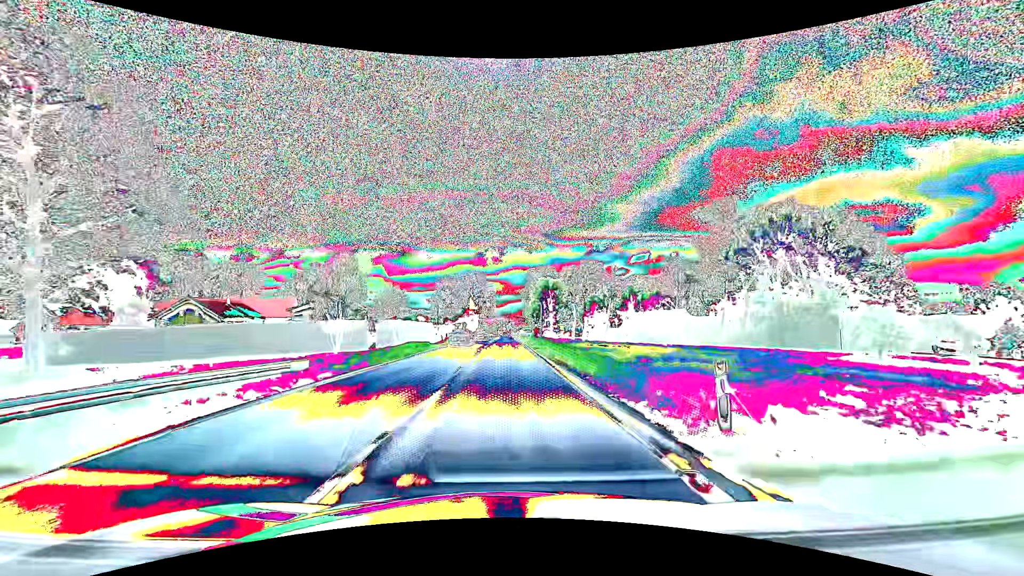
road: primary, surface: asphalt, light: Day
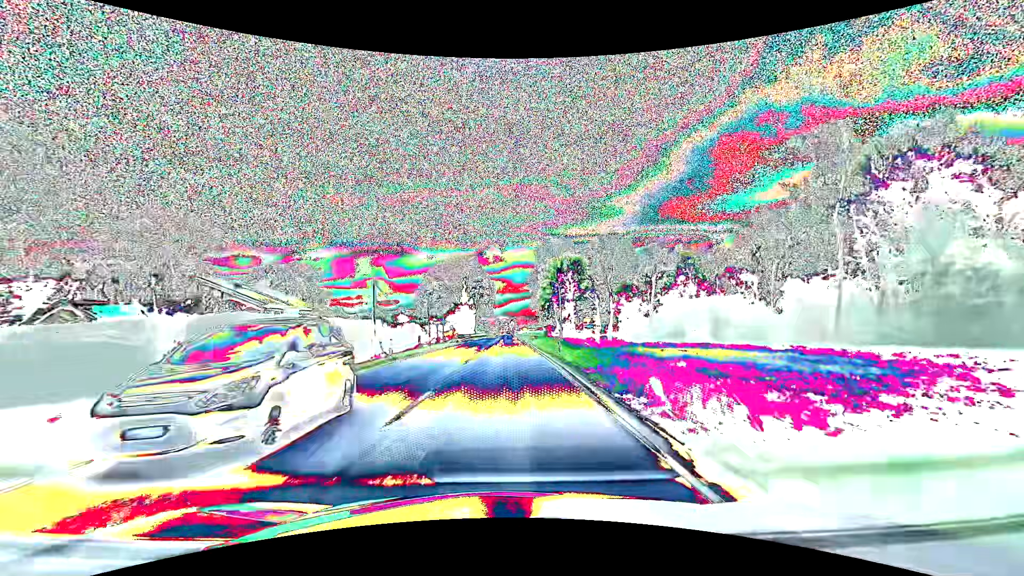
(0.0, +32.2) m; 0°
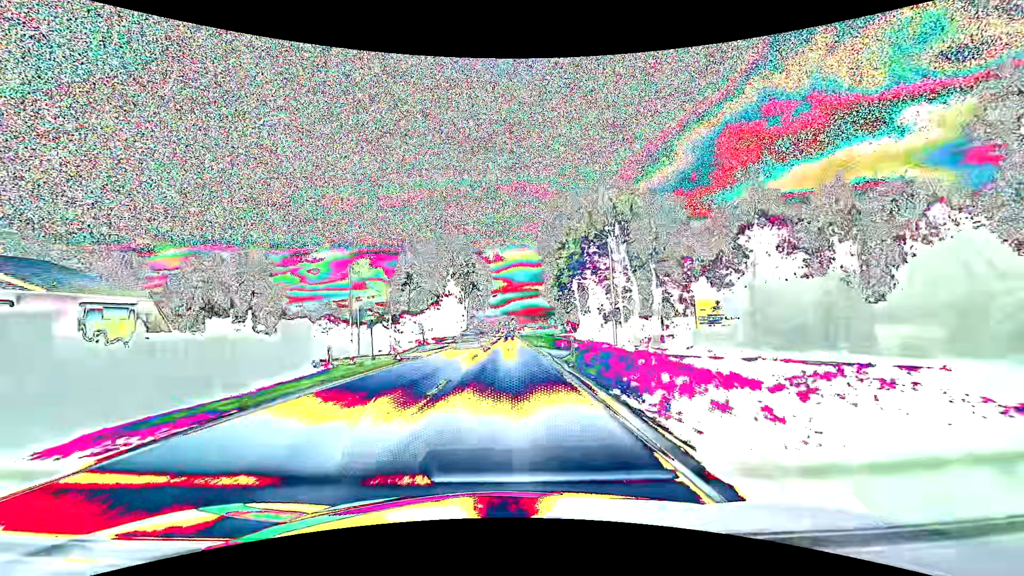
(0.0, +32.2) m; 0°
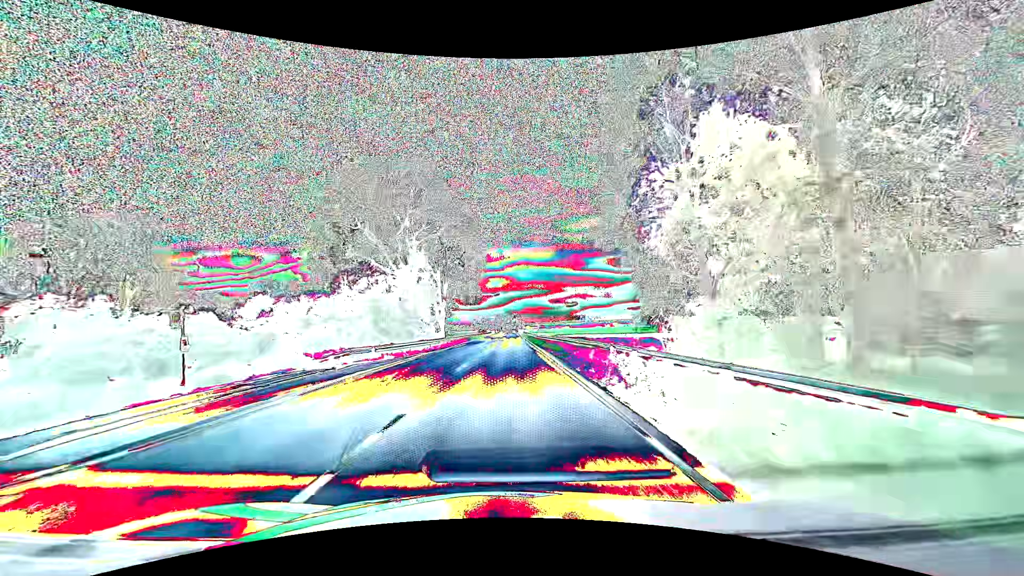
(0.0, +43.0) m; 0°
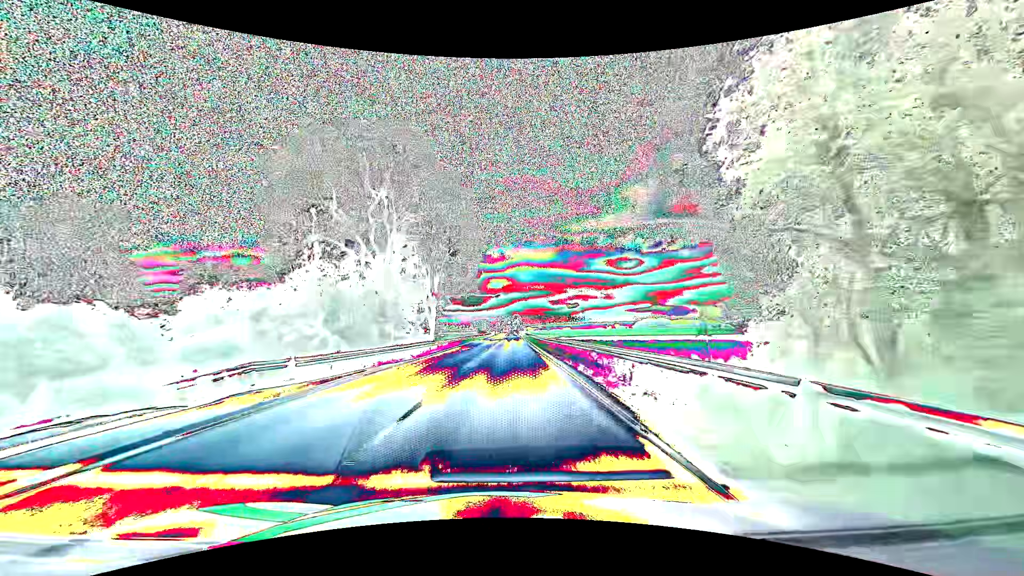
(0.0, +10.8) m; 0°
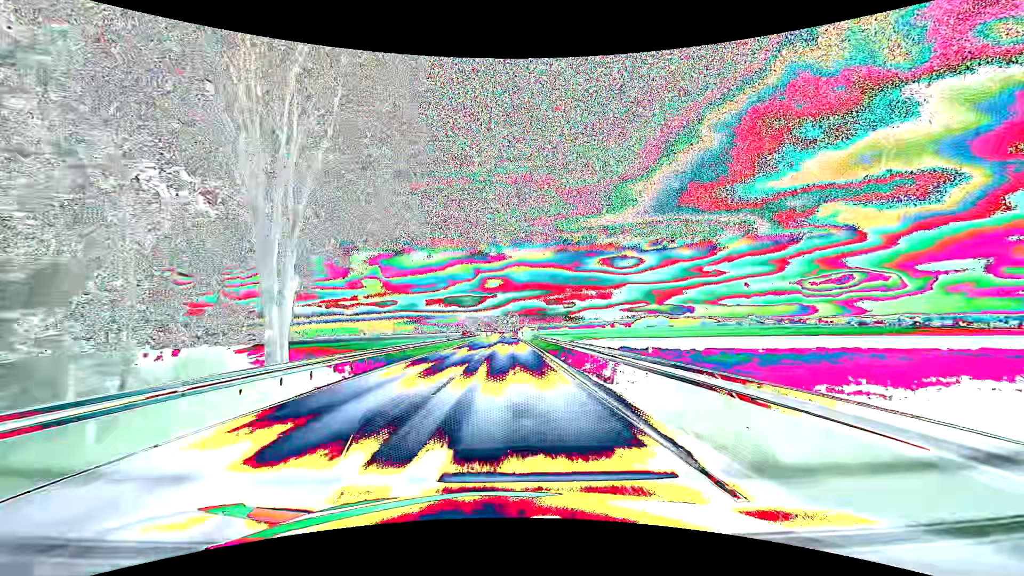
(-0.1, +43.1) m; 0°
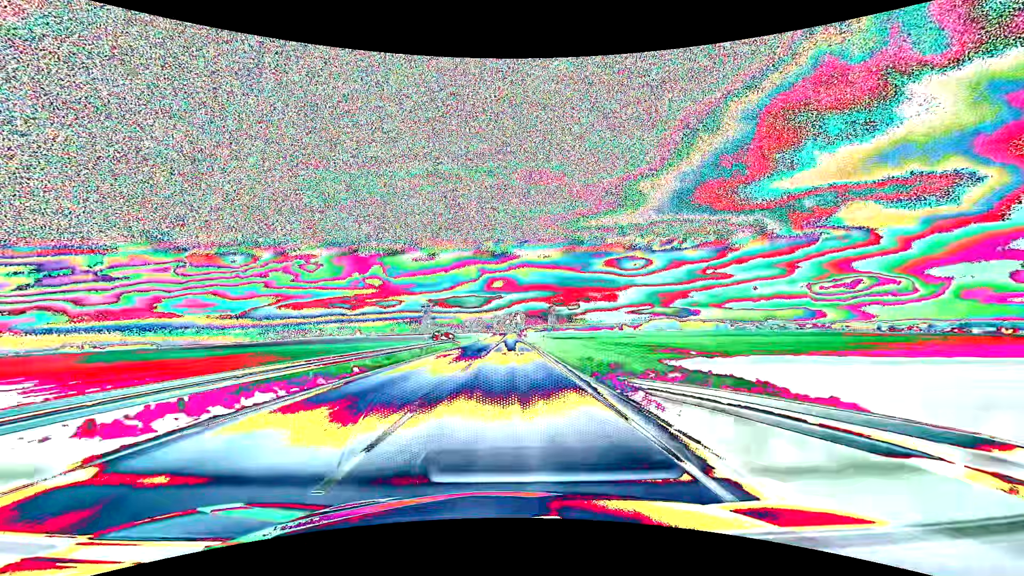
(-0.1, +54.3) m; 0°
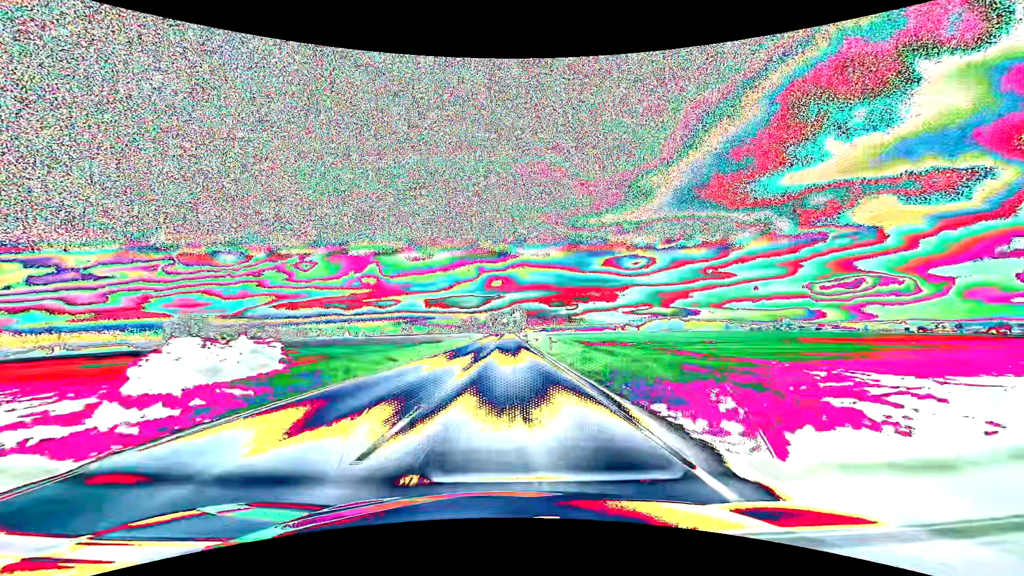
(+0.2, +59.7) m; 0°
(0, +10) (0, +20) (0, +30) (0, +40) (0, +50) (0, +60) (0, +70) (0, +80) (0, +90) (0, +100) m
